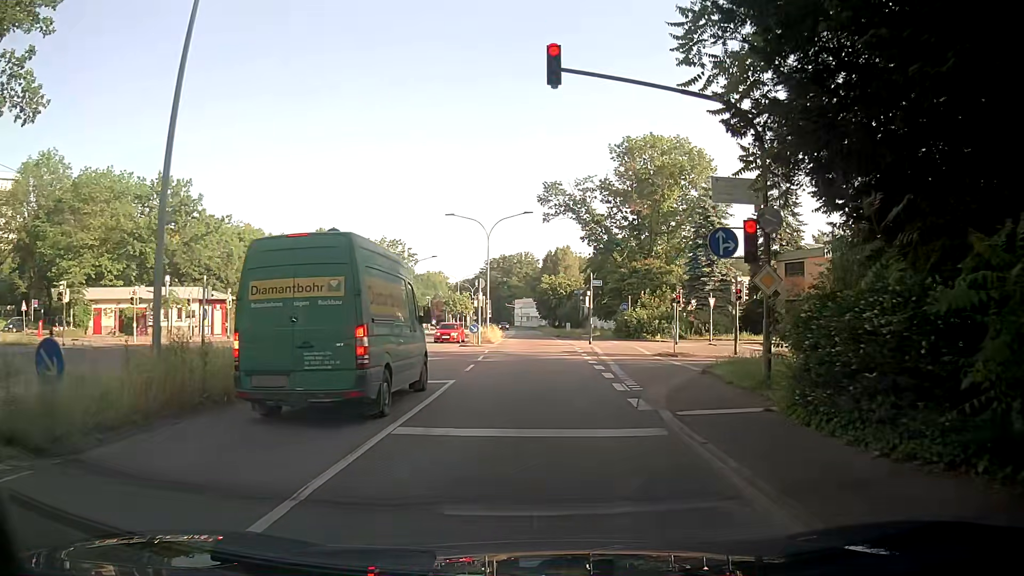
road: secondary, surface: asphalt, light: Day
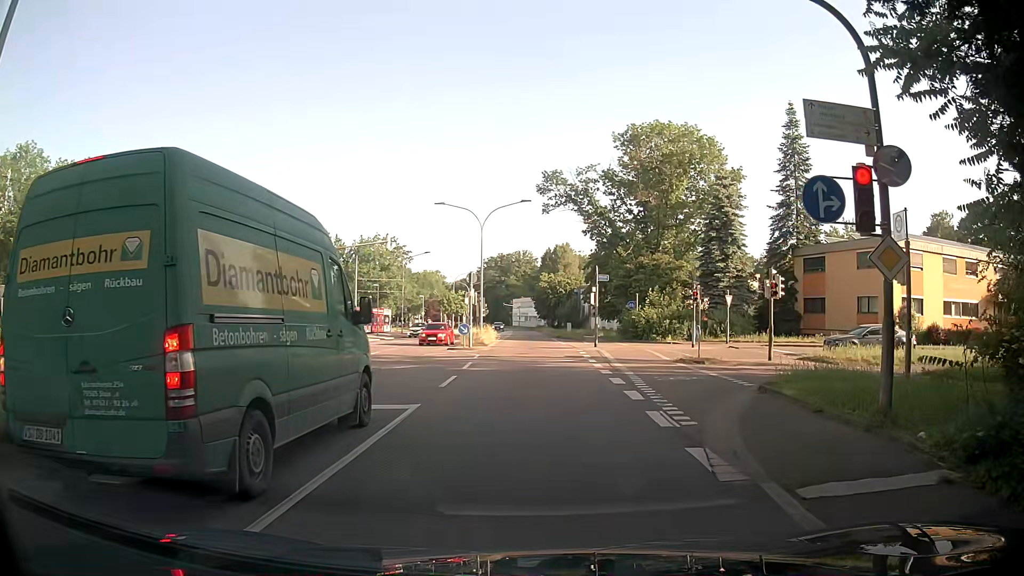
(+0.1, +4.3) m; +1°
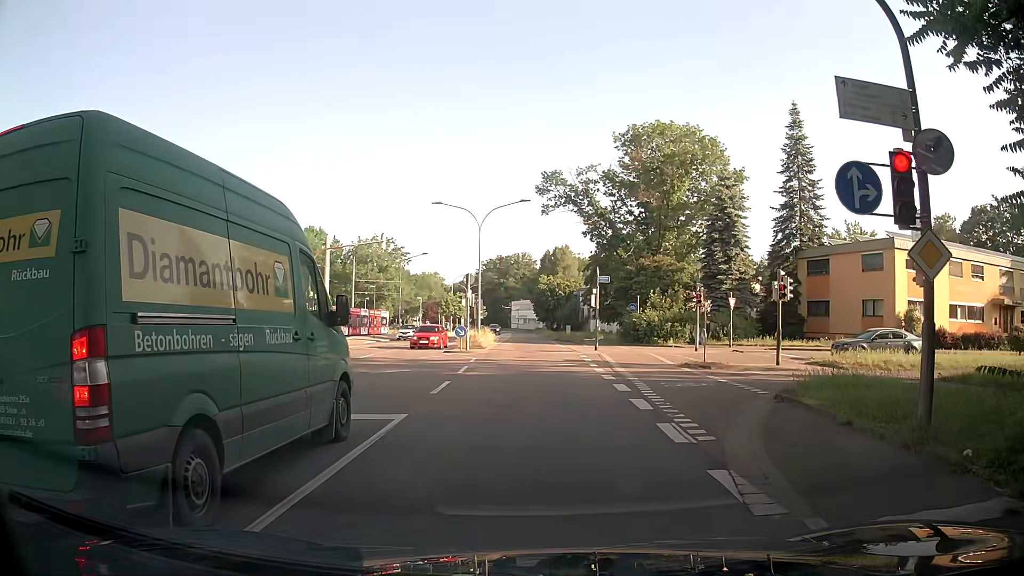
(0.0, +0.8) m; +1°
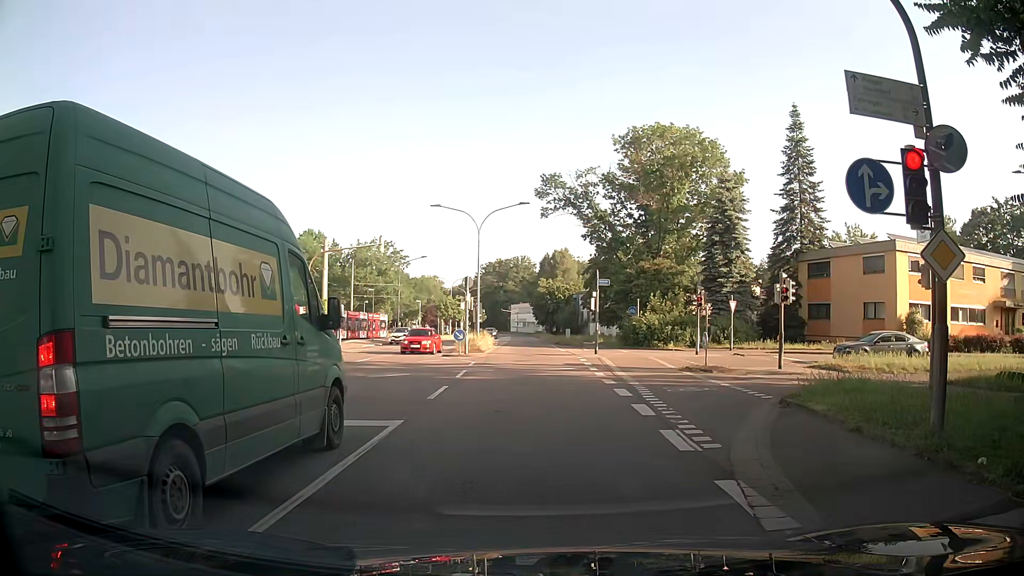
(0.0, +0.2) m; 0°
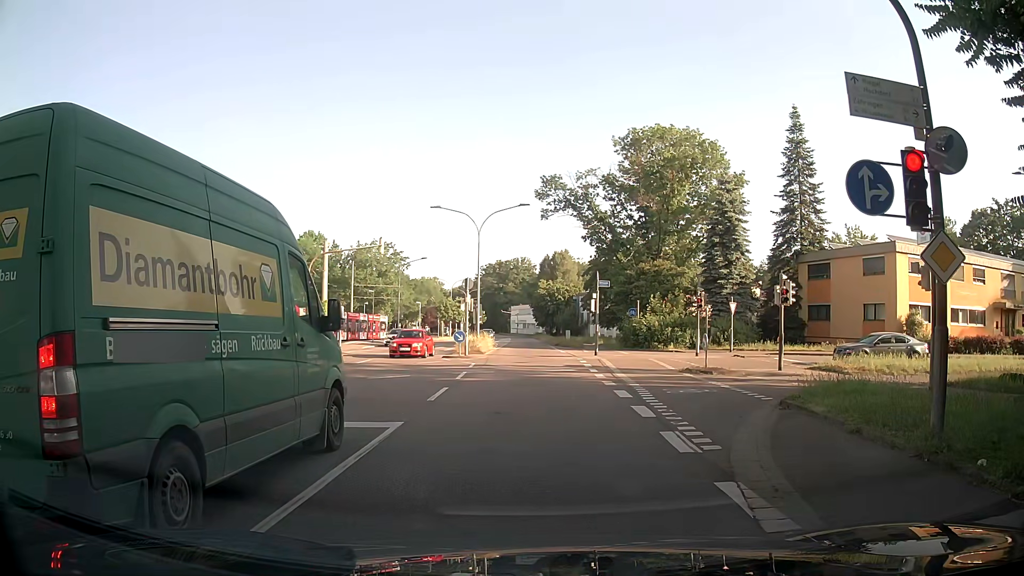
(0.0, 0.0) m; 0°
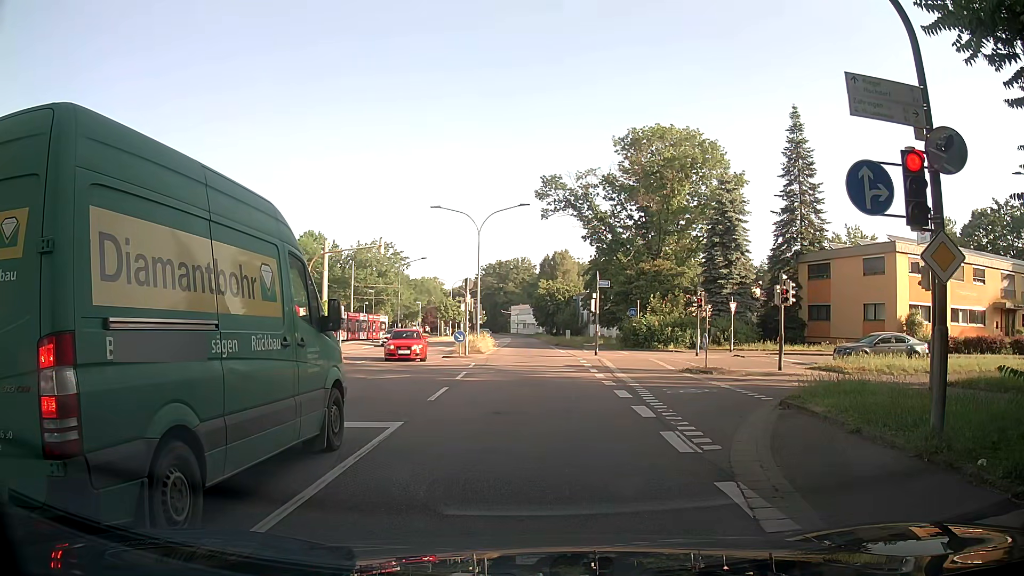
(0.0, 0.0) m; 0°
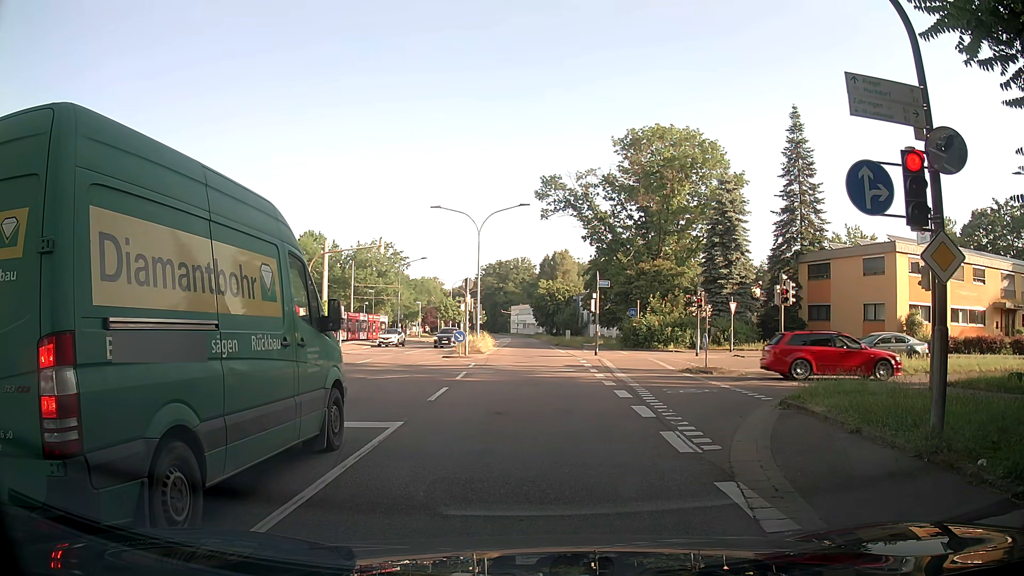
(0.0, 0.0) m; 0°
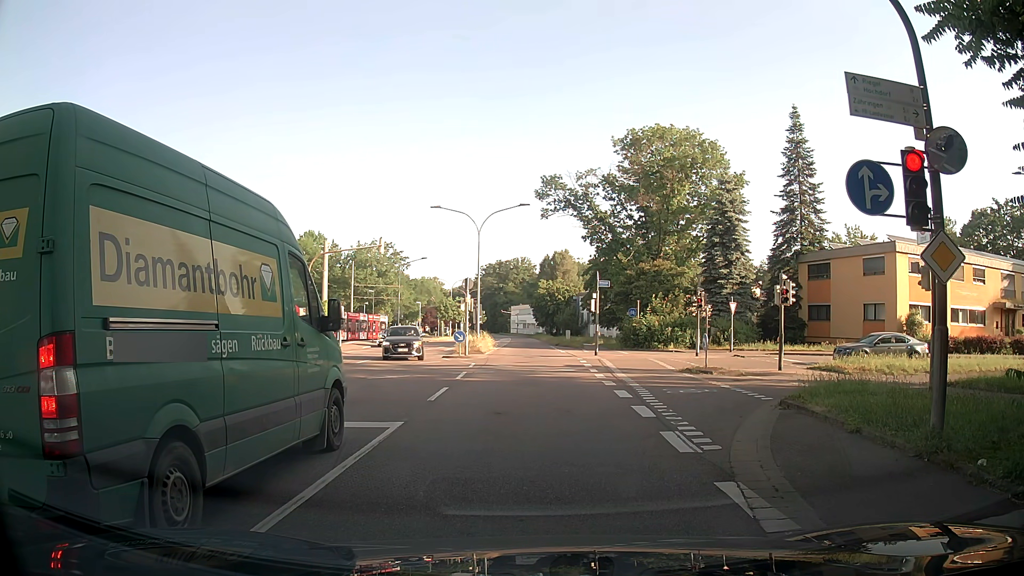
(0.0, 0.0) m; 0°
